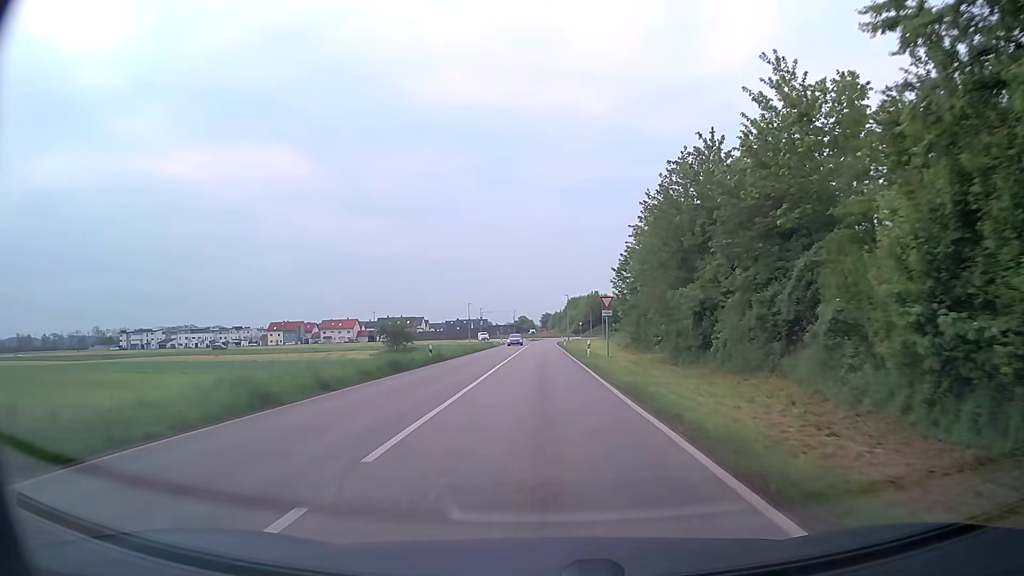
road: secondary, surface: asphalt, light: Day
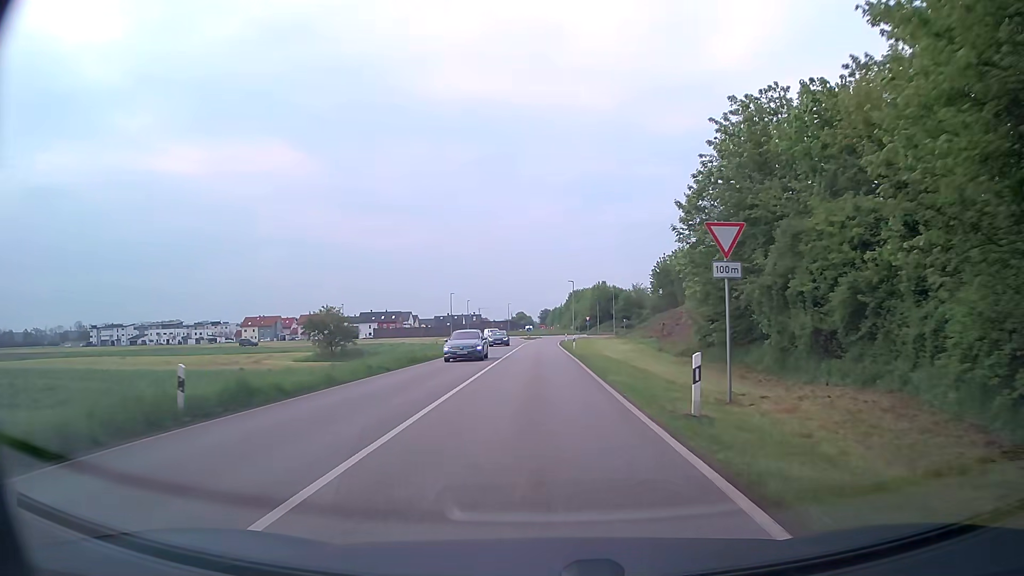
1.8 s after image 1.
(+0.1, +25.7) m; +1°
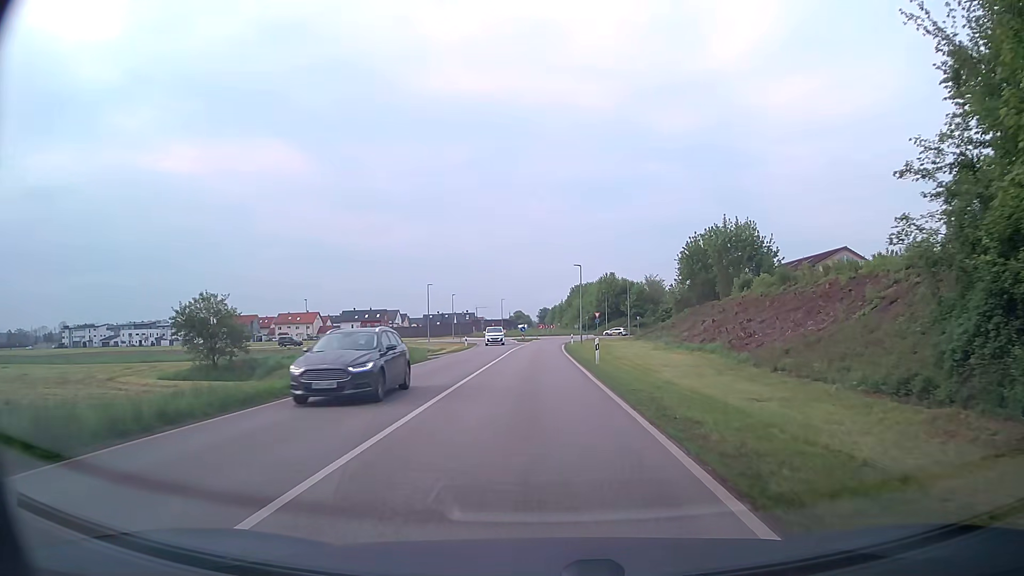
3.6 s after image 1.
(-0.1, +22.0) m; 0°
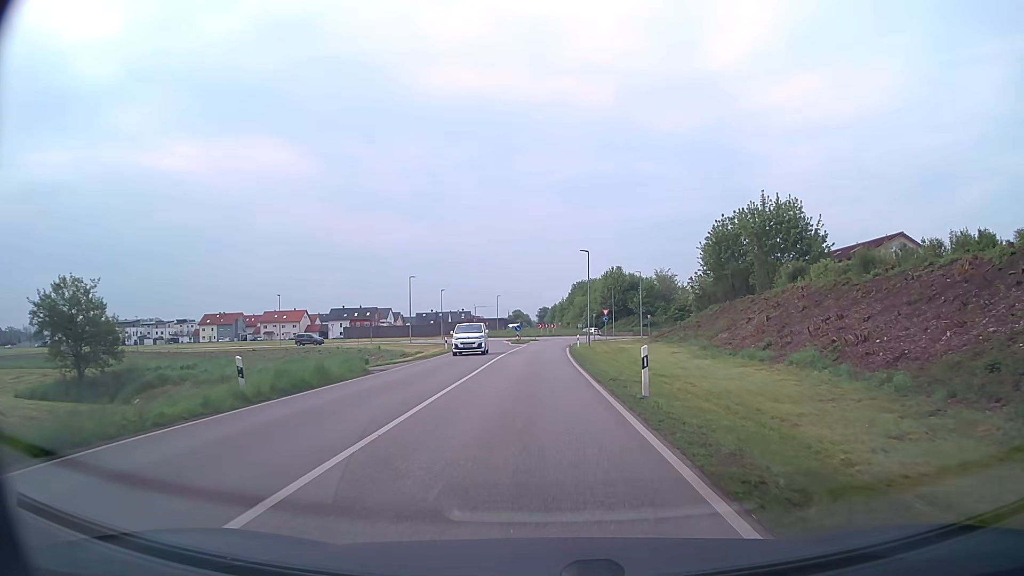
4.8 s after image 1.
(-0.1, +12.7) m; -1°
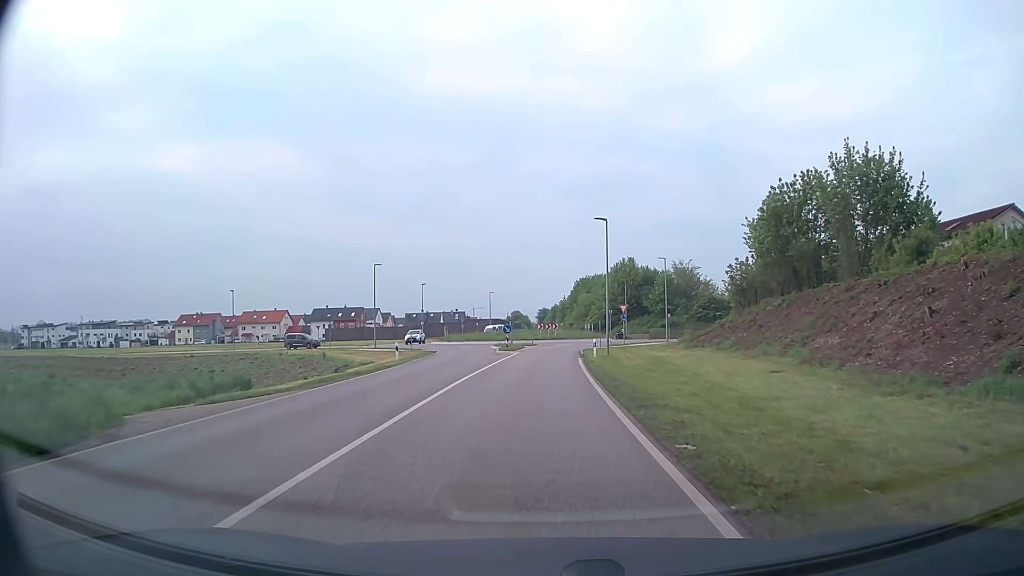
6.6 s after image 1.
(+0.1, +17.6) m; 0°
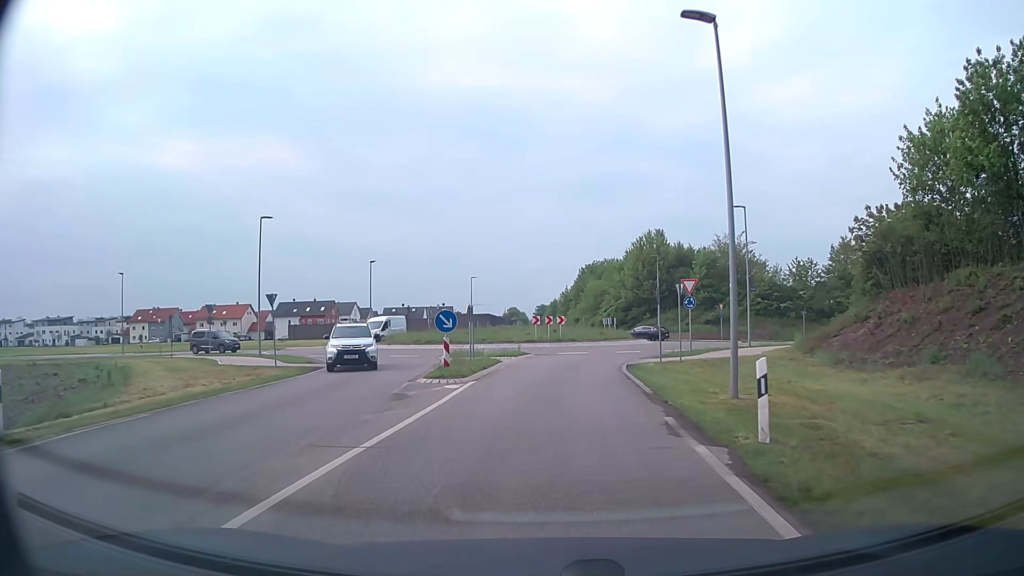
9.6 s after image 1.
(0.0, +27.4) m; 0°
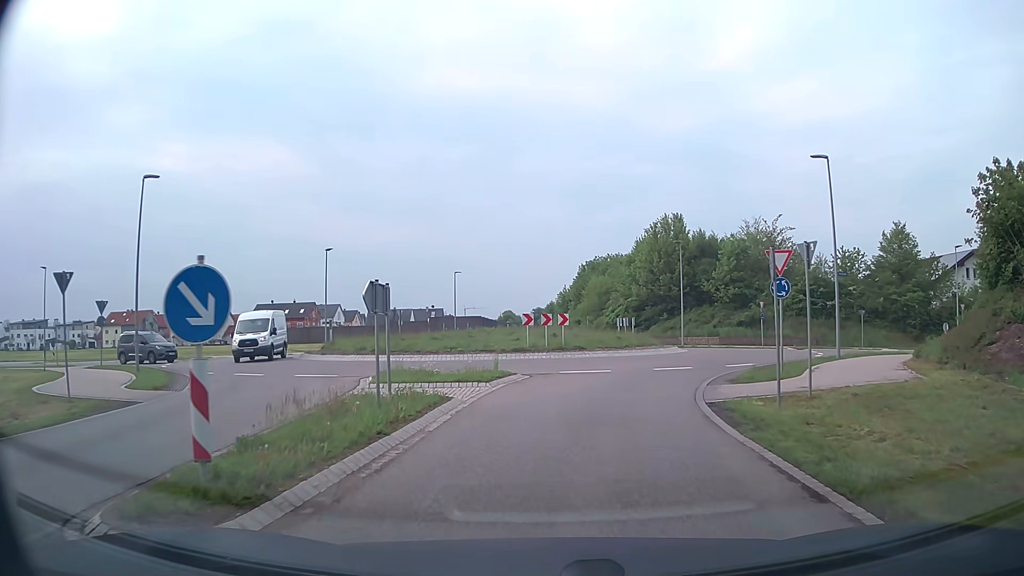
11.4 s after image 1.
(0.0, +12.7) m; 0°
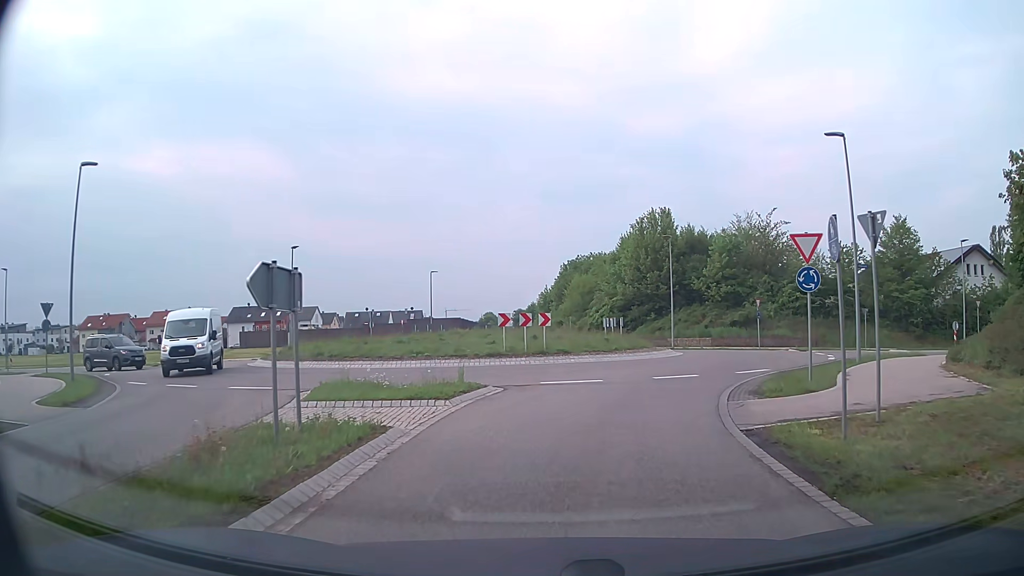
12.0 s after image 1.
(0.0, +3.4) m; +2°
(+1, +10) (+3, +20) (+7, +29) (+8, +39) (+5, +48) (+1, +57) (-2, +67) (-3, +77) (-4, +87) (-4, +96) m
